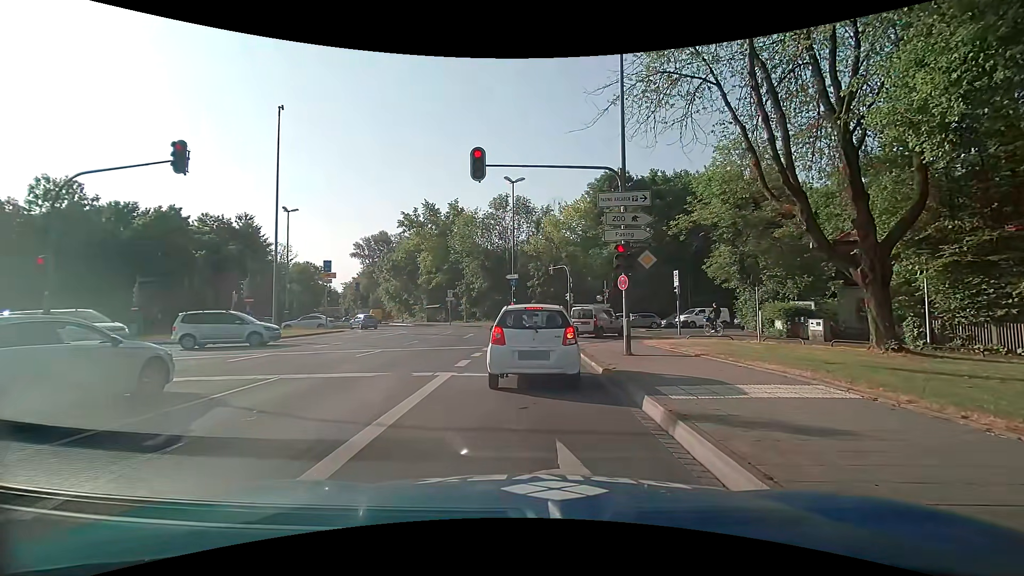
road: primary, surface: asphalt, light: Day
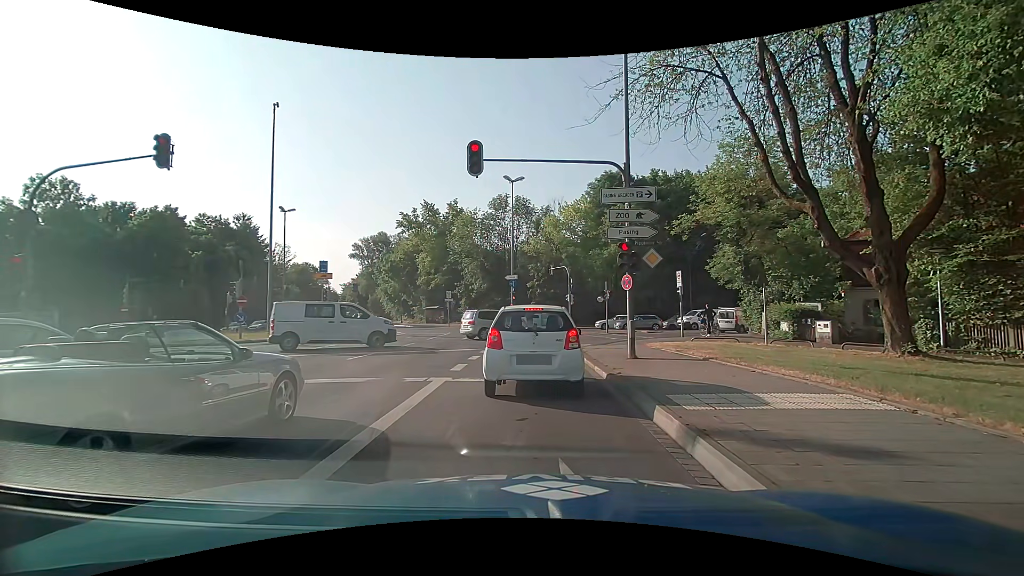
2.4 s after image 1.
(0.0, +0.7) m; 0°
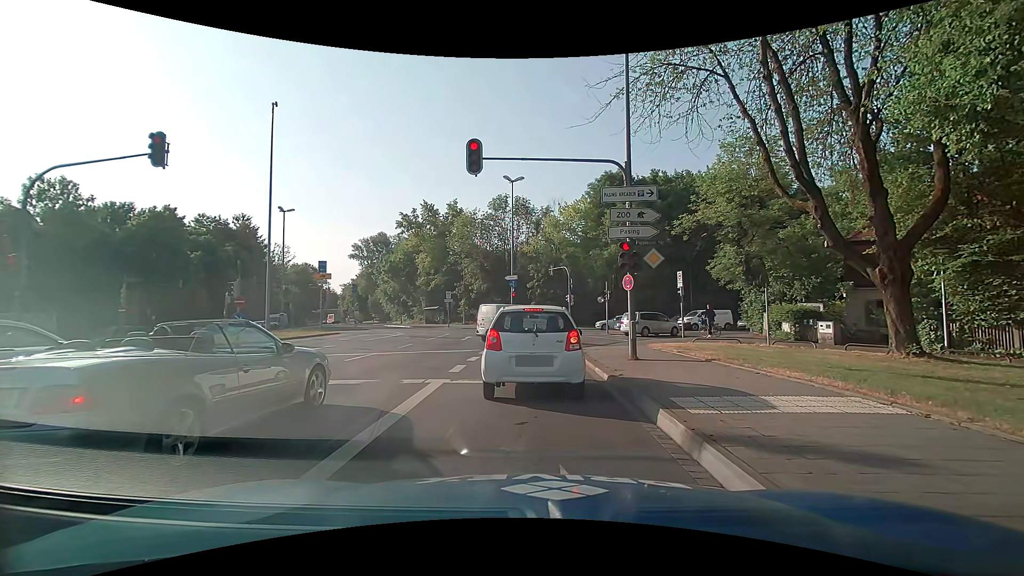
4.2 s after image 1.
(0.0, +0.1) m; 0°
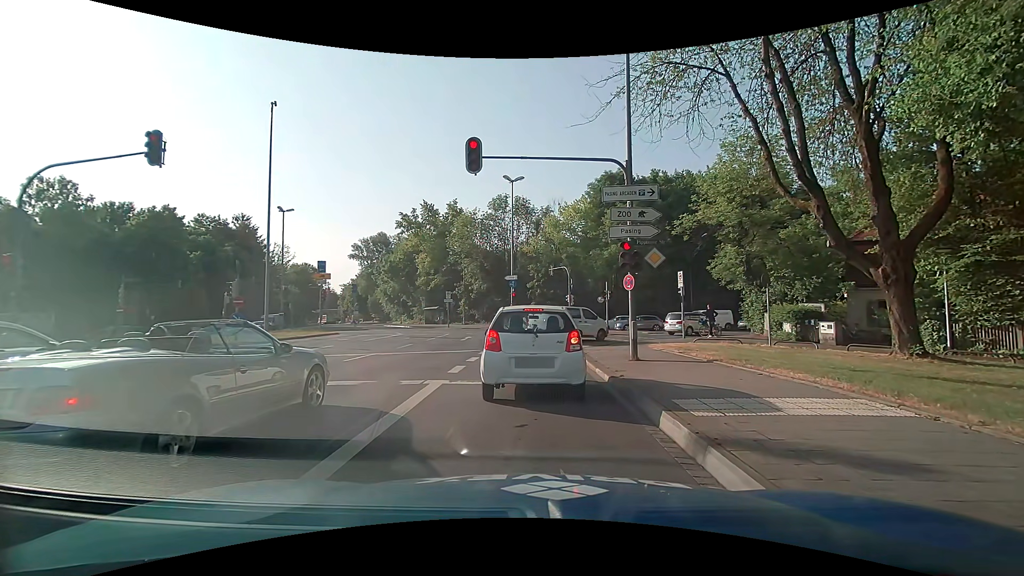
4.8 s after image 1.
(0.0, +0.1) m; 0°
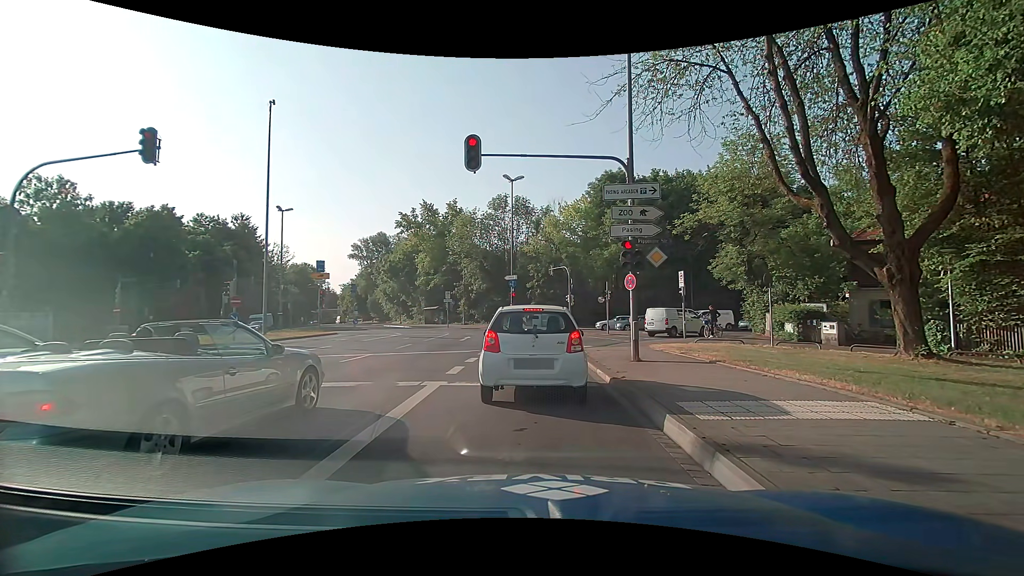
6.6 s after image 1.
(0.0, +0.2) m; 0°
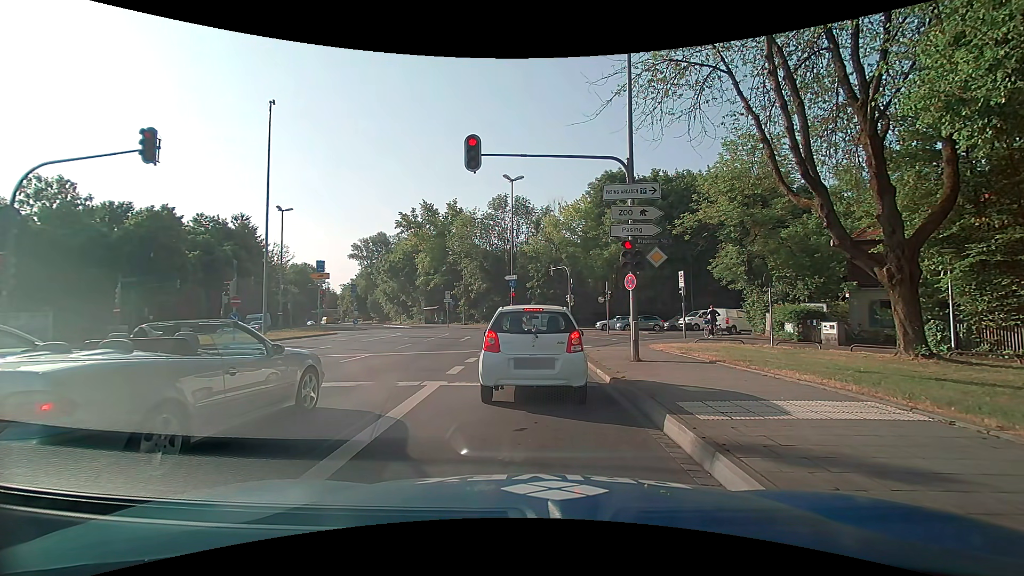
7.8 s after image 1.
(0.0, 0.0) m; 0°
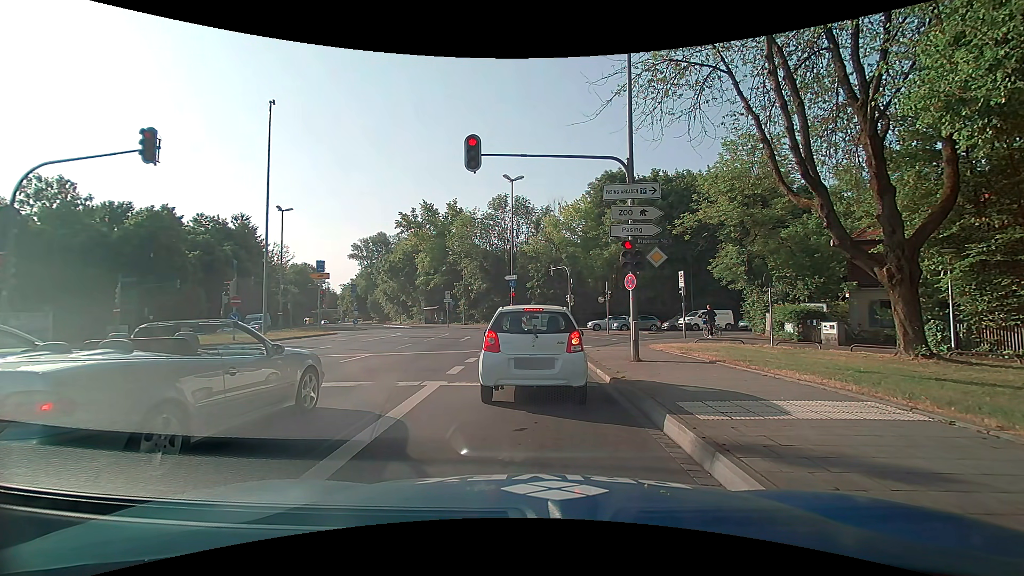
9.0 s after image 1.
(0.0, 0.0) m; 0°
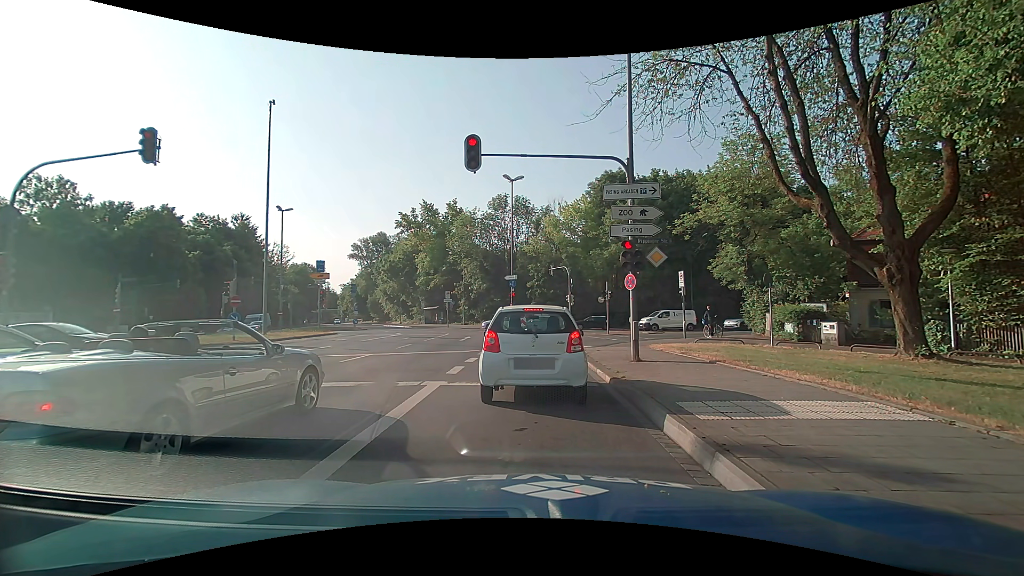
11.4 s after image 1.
(0.0, 0.0) m; 0°
